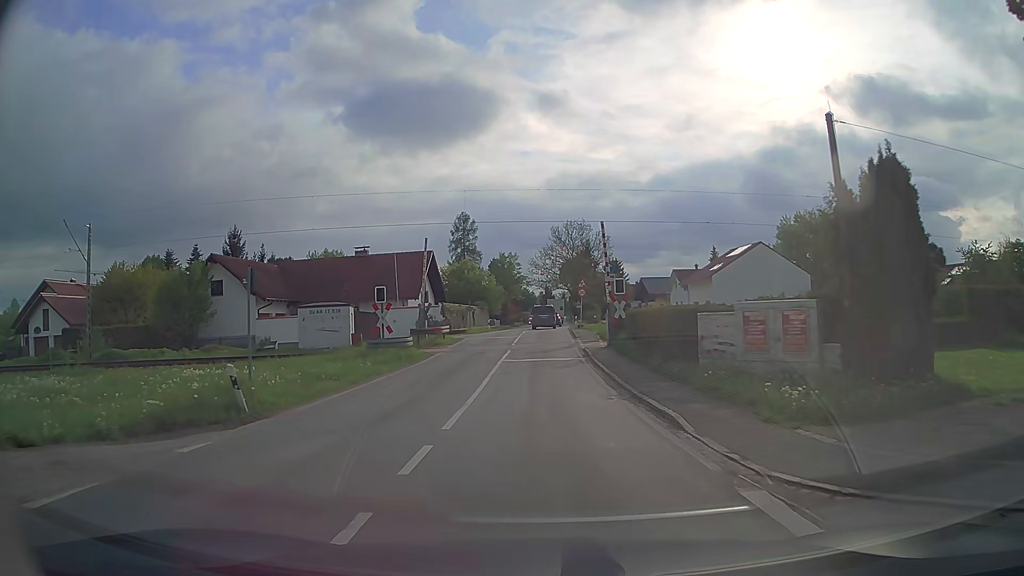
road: secondary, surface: asphalt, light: Day
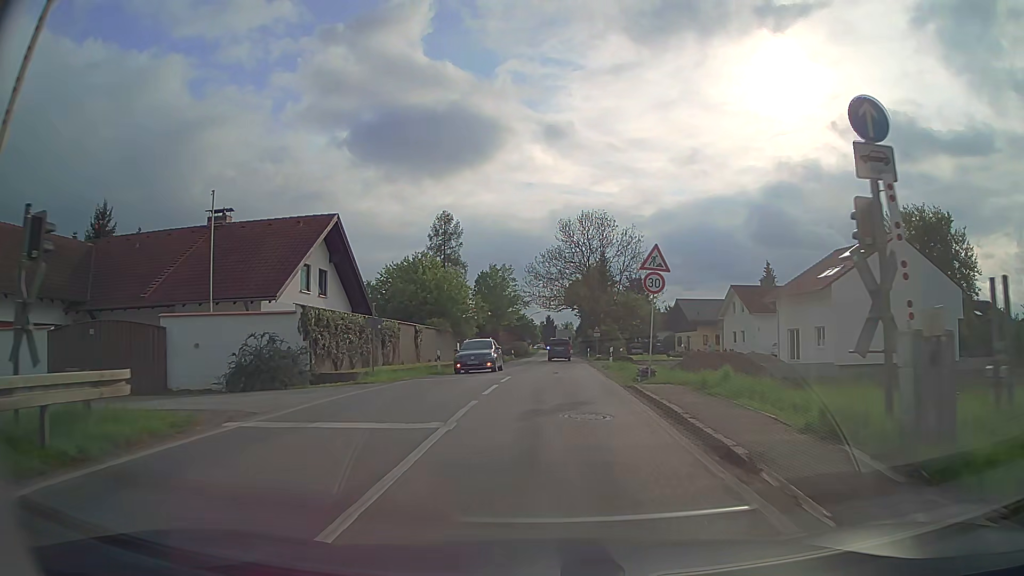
(-0.1, +30.0) m; +1°
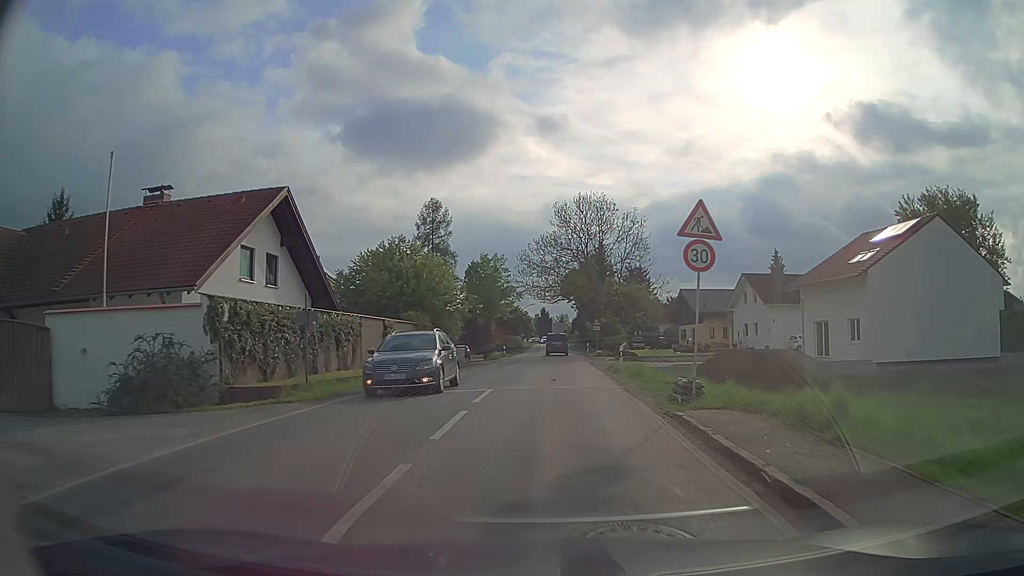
(-0.1, +5.8) m; 0°
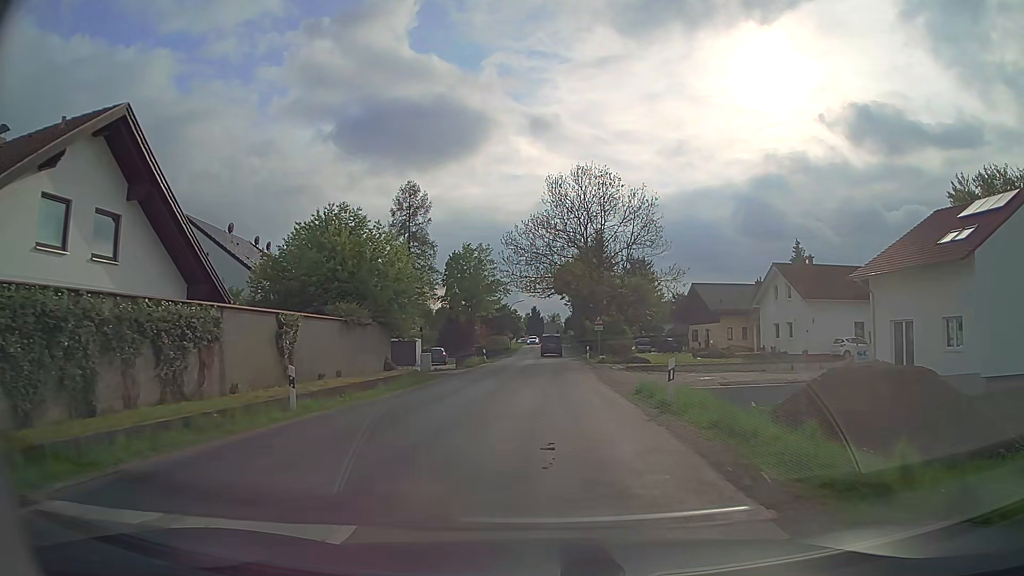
(+0.1, +11.1) m; +1°
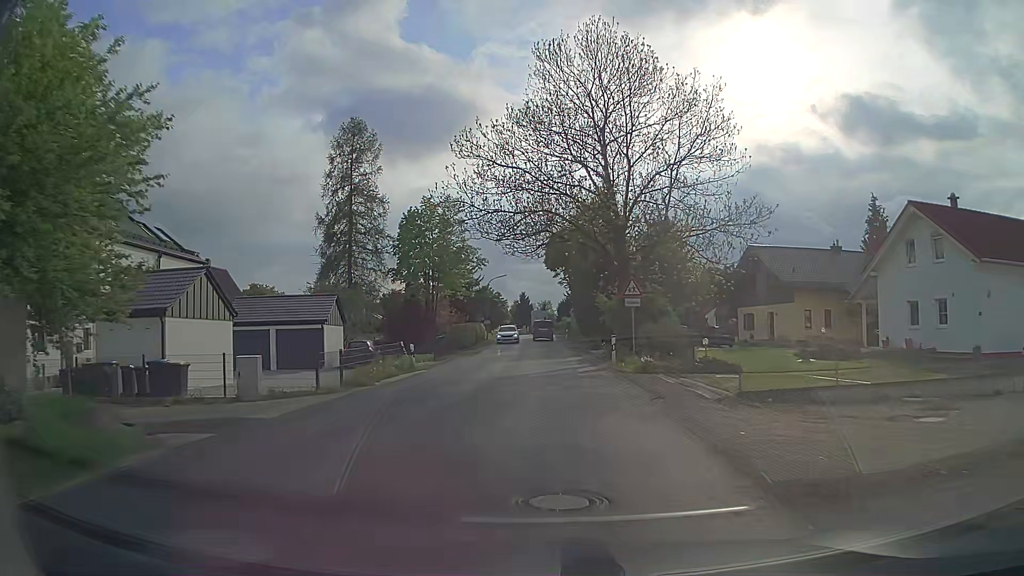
(+0.2, +22.8) m; +1°
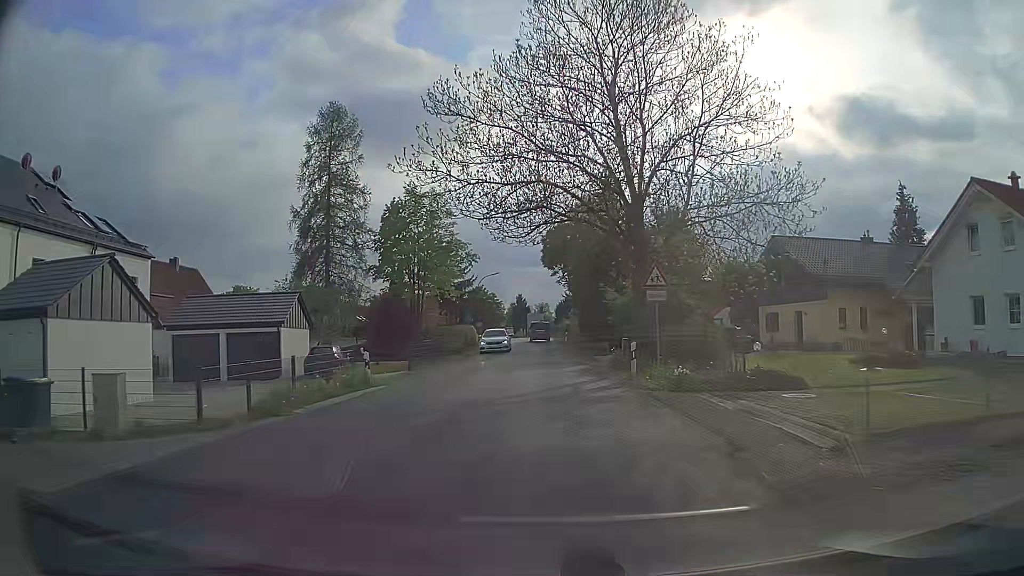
(0.0, +6.0) m; 0°
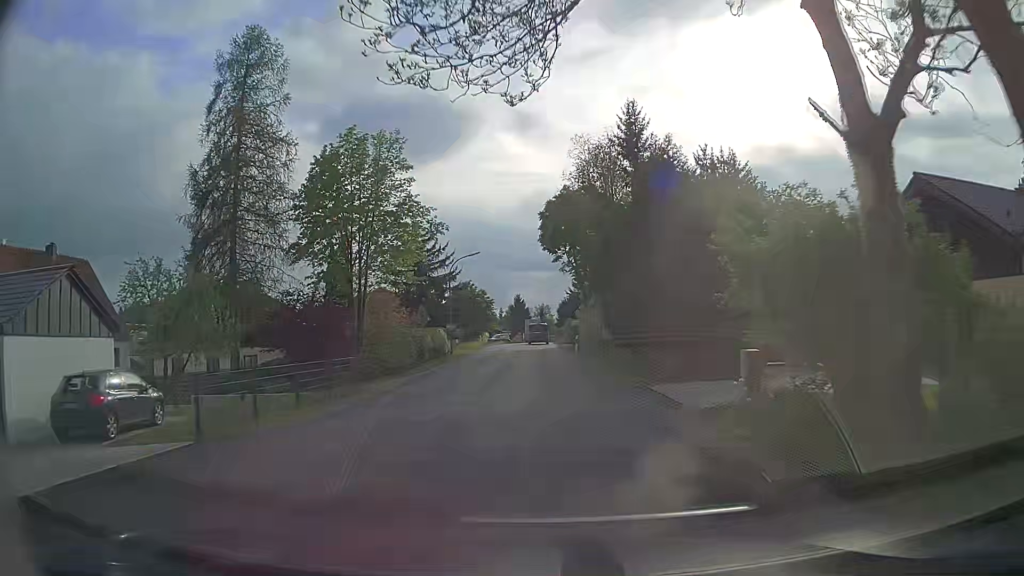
(+0.1, +18.3) m; 0°
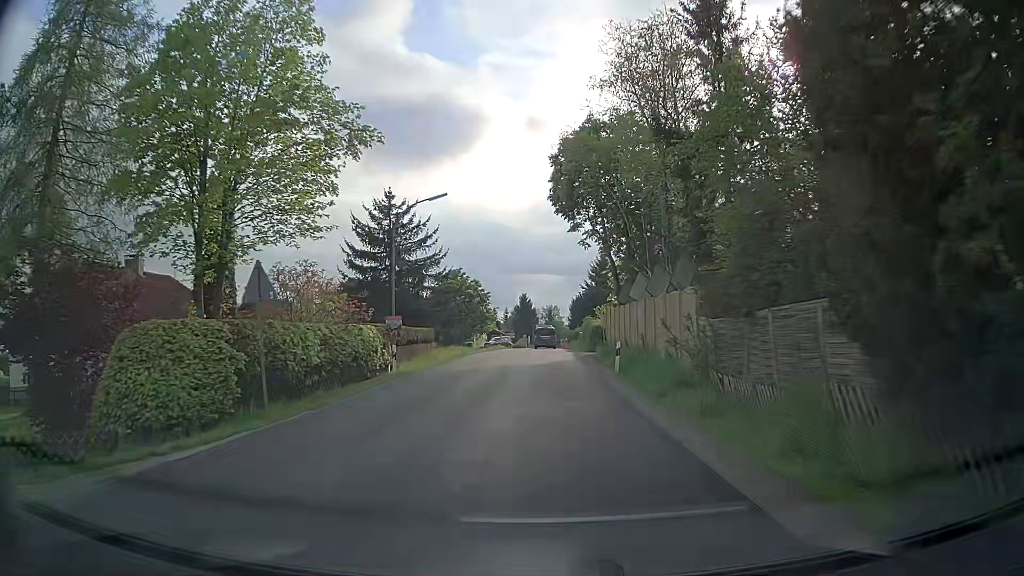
(-0.2, +18.6) m; 0°
(0, +10) (0, +20) (0, +30) (0, +40) (-1, +50) (-1, +60) (-1, +70) (-1, +80) (-1, +90) (-1, +100) m
